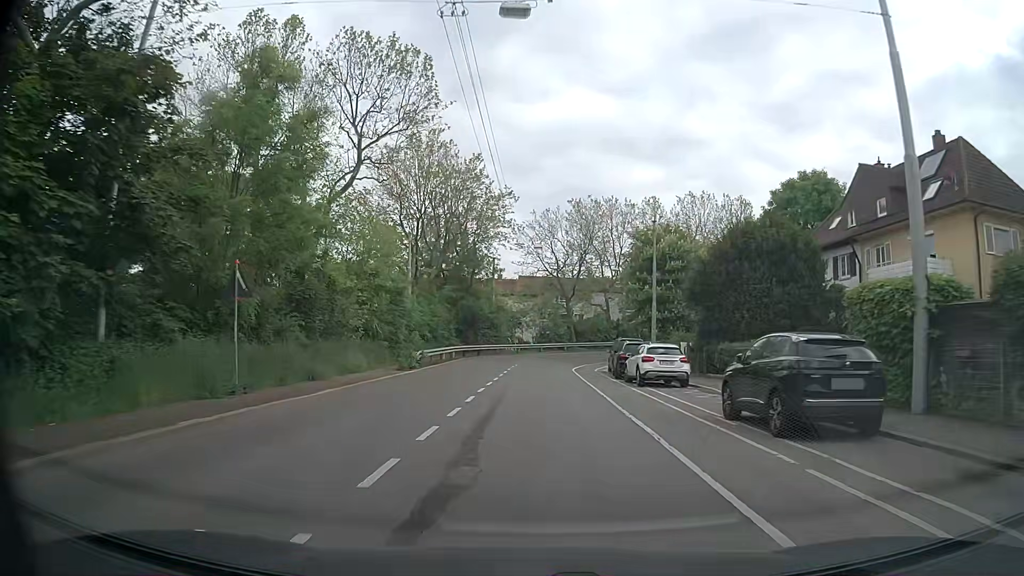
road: secondary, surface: asphalt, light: Day
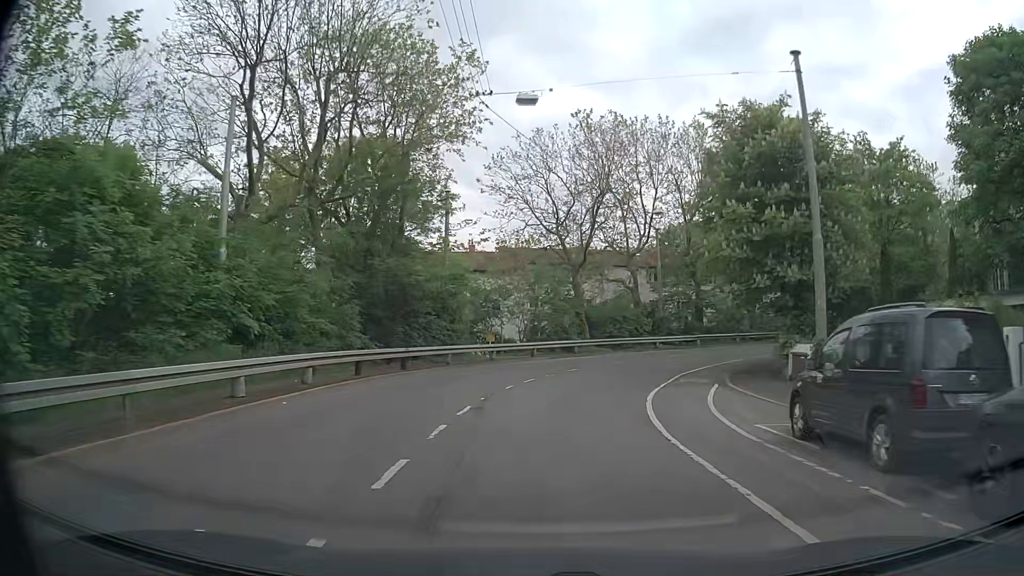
(+0.3, +27.3) m; +2°
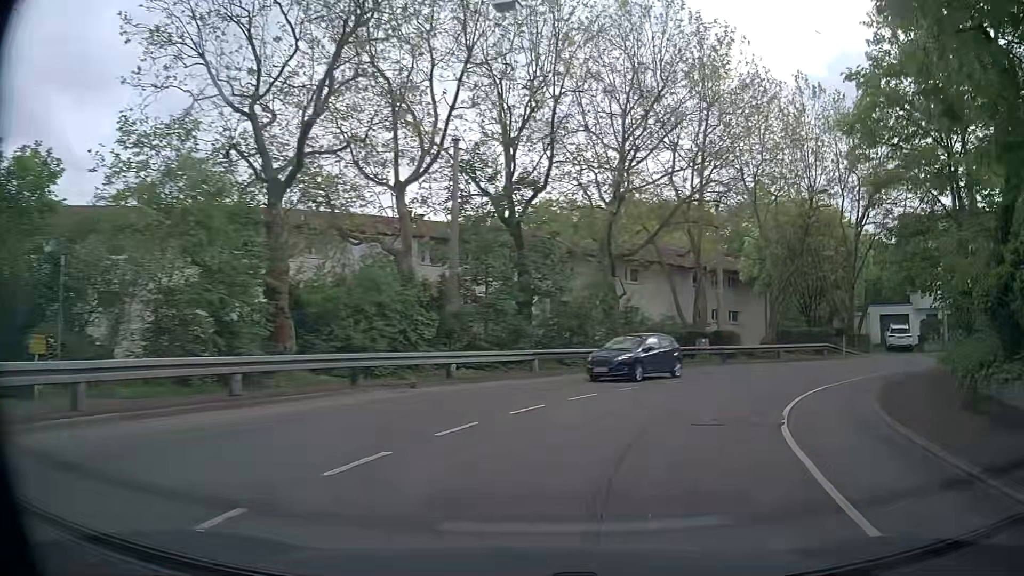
(+2.4, +25.1) m; +19°
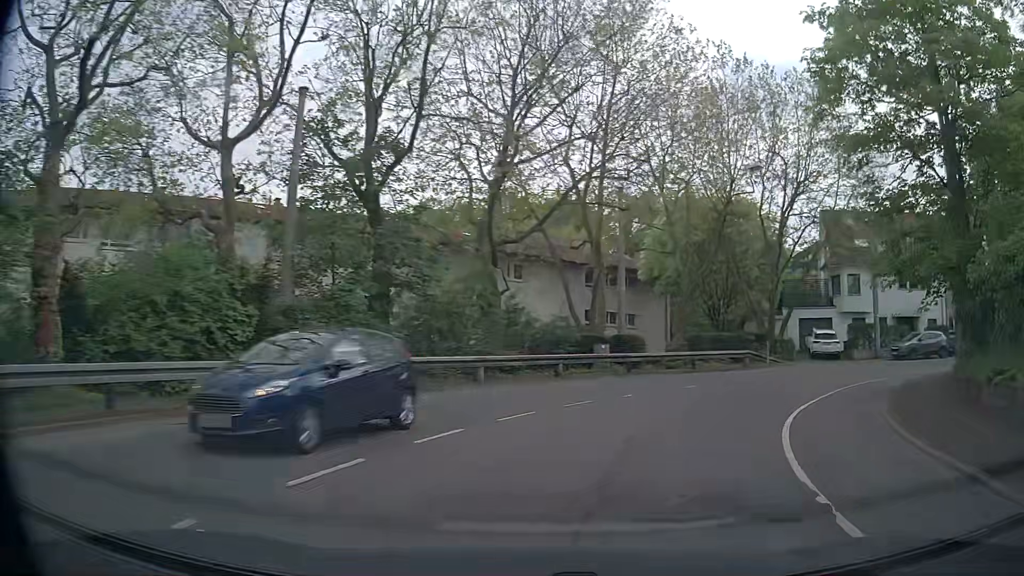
(+0.5, +5.8) m; +10°
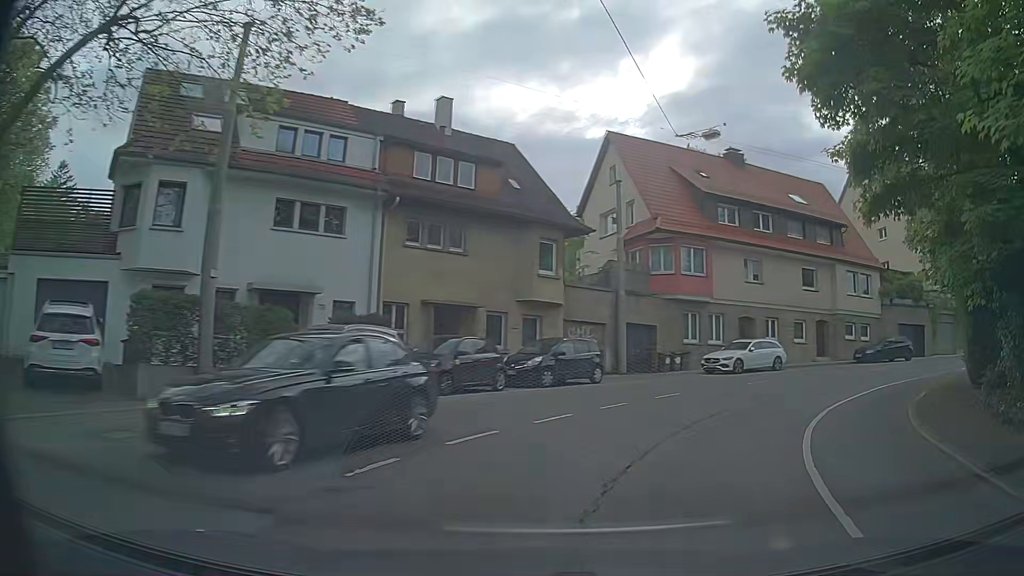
(+12.7, +24.5) m; +56°
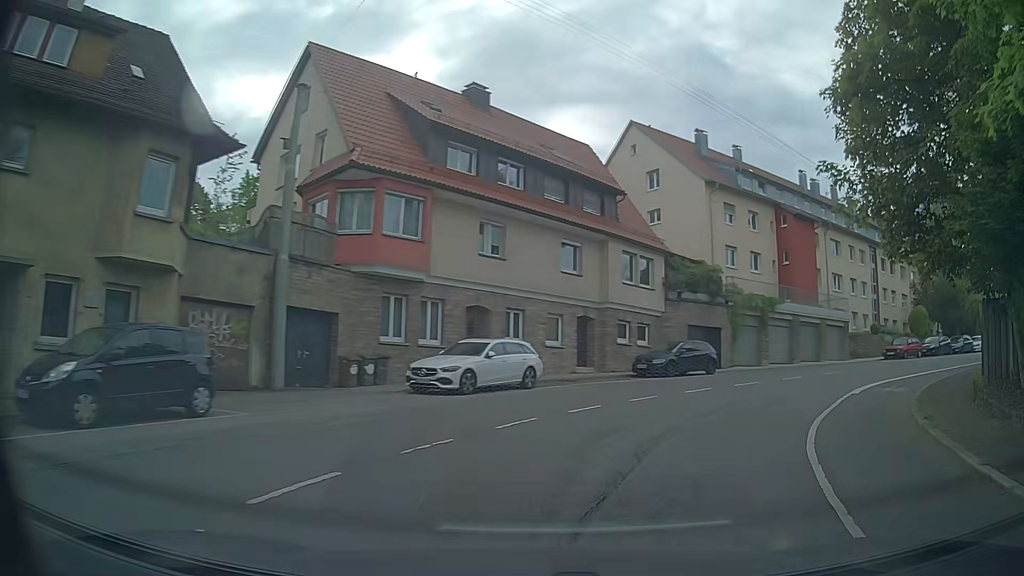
(+2.5, +11.2) m; +25°
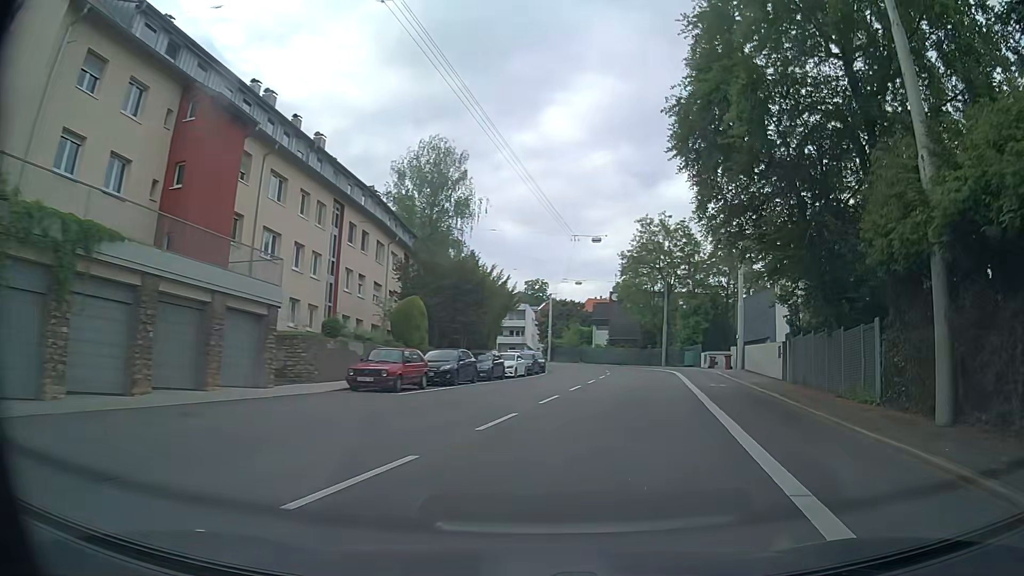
(+9.9, +21.1) m; +48°
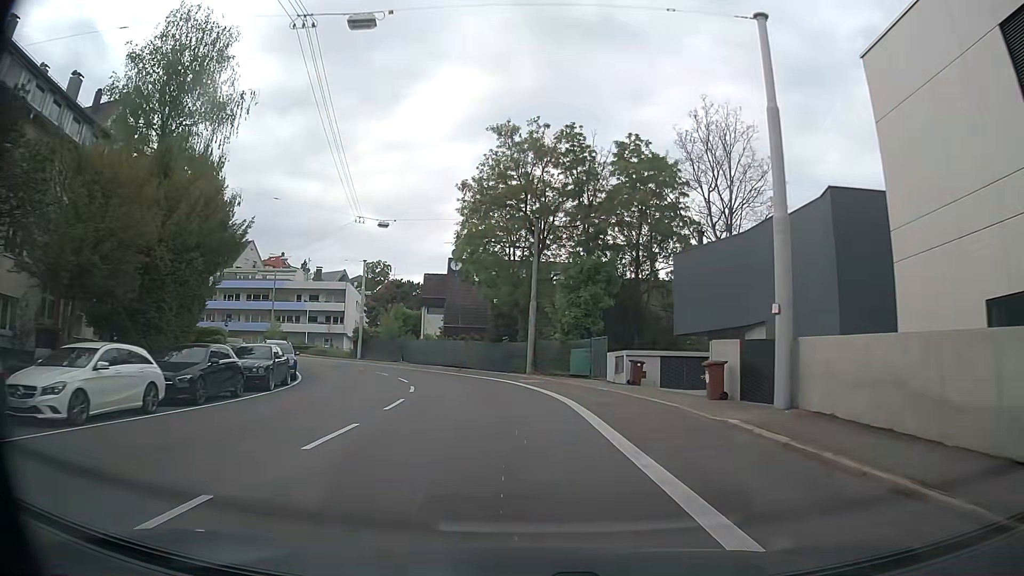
(+4.8, +26.4) m; +13°
(0, +10) (-1, +20) (-3, +30) (-6, +39) (-11, +48) (-18, +55) (-26, +61) (-35, +65) (-44, +68) (-54, +69) m
